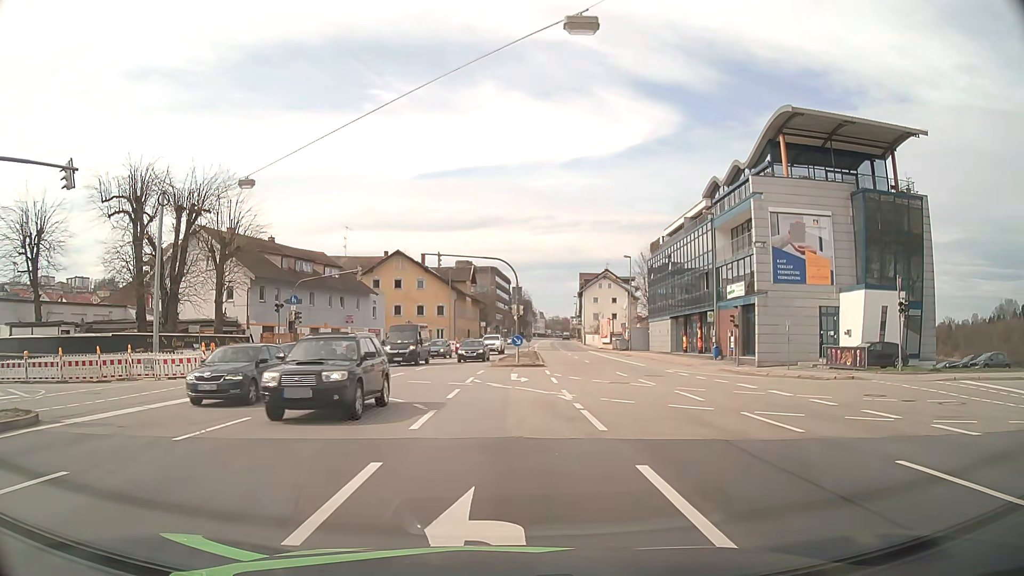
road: primary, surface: asphalt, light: Day
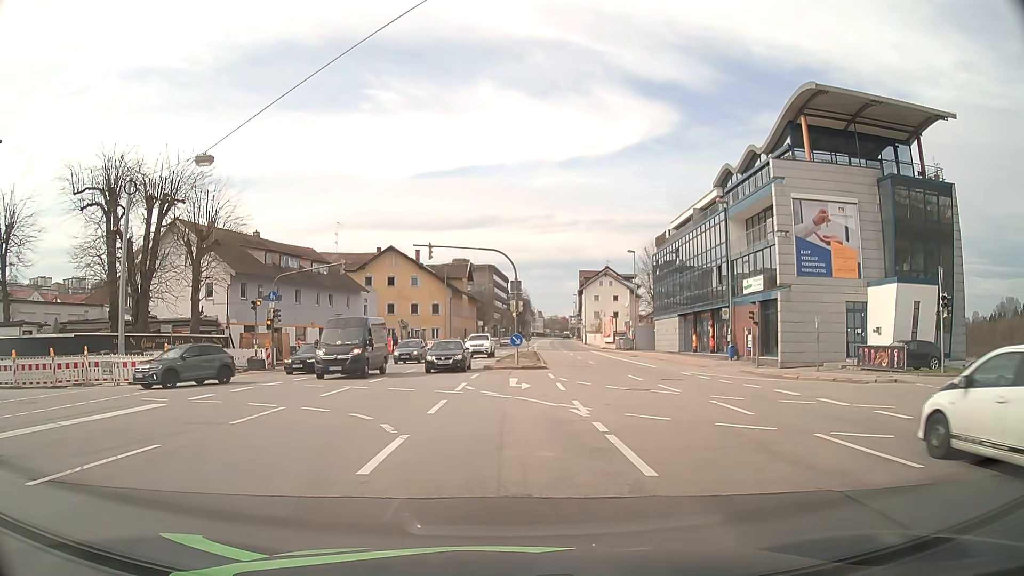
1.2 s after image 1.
(0.0, +3.6) m; 0°
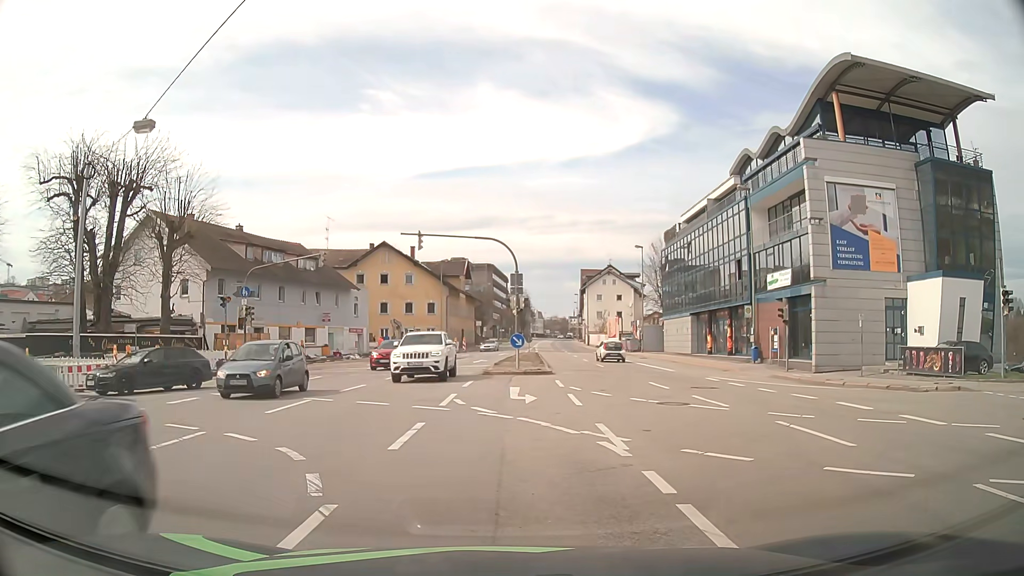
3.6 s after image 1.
(0.0, +4.1) m; -2°
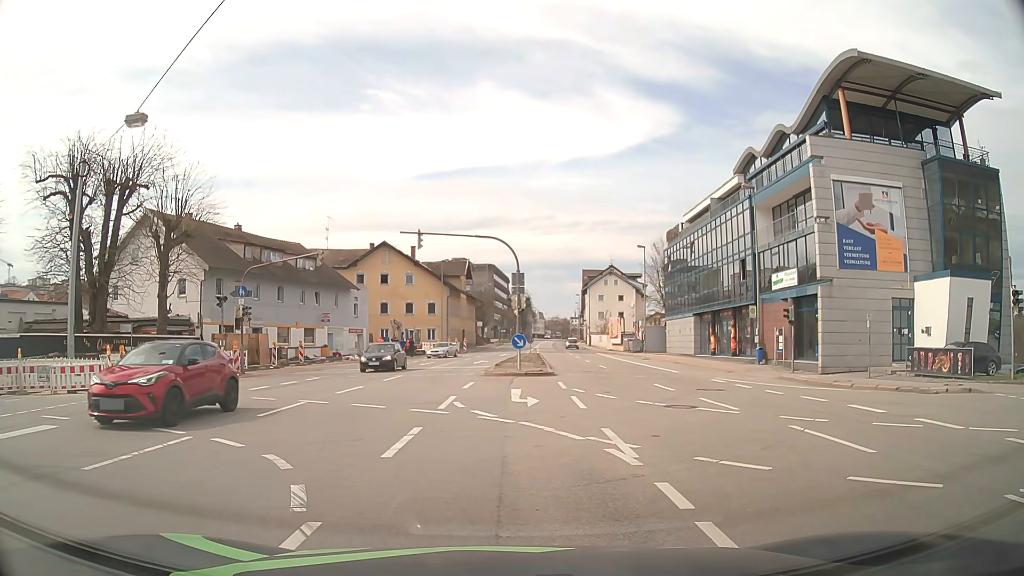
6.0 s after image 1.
(0.0, +0.6) m; 0°
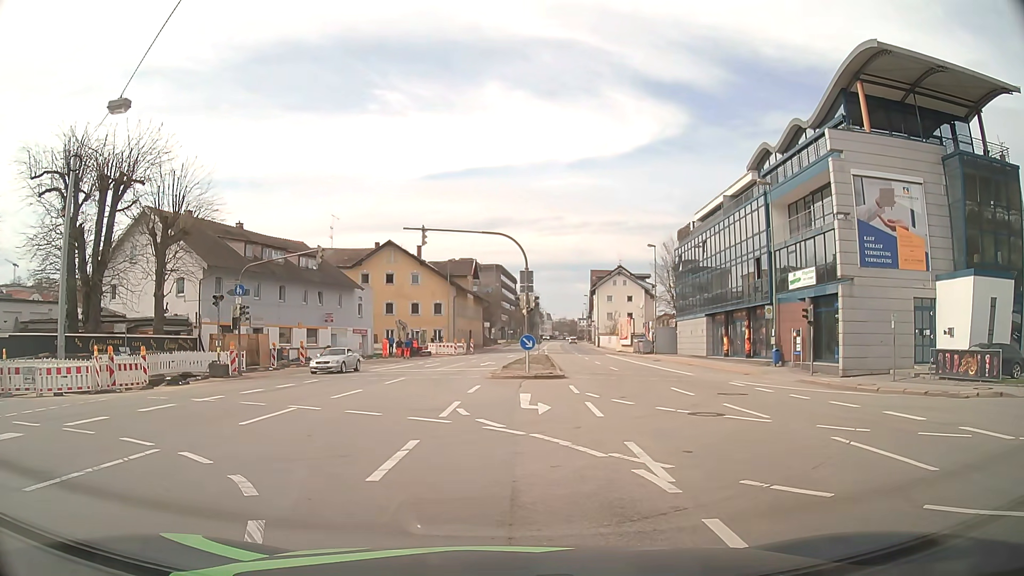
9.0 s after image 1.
(0.0, +1.4) m; 0°
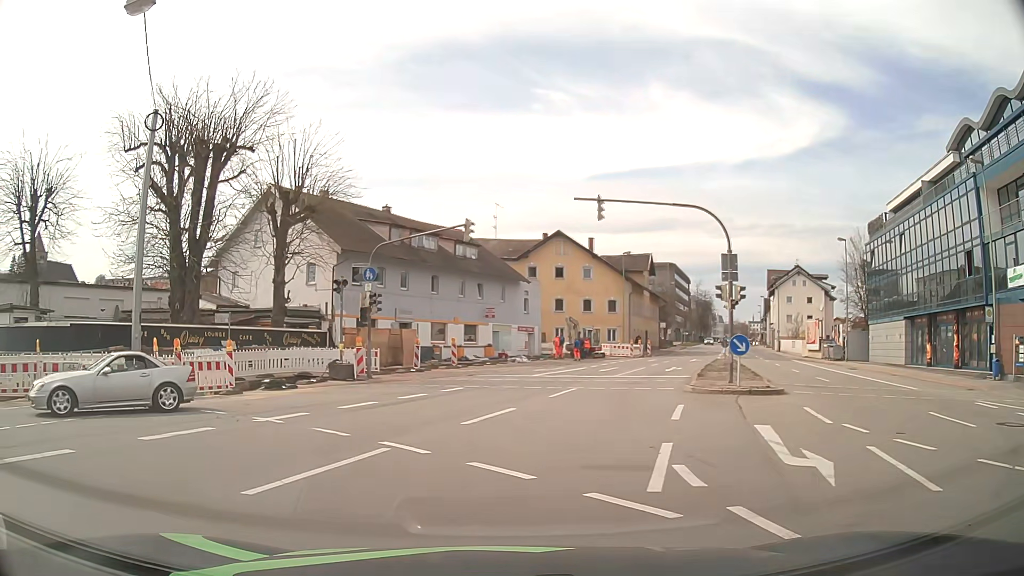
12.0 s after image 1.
(-0.4, +6.5) m; -14°
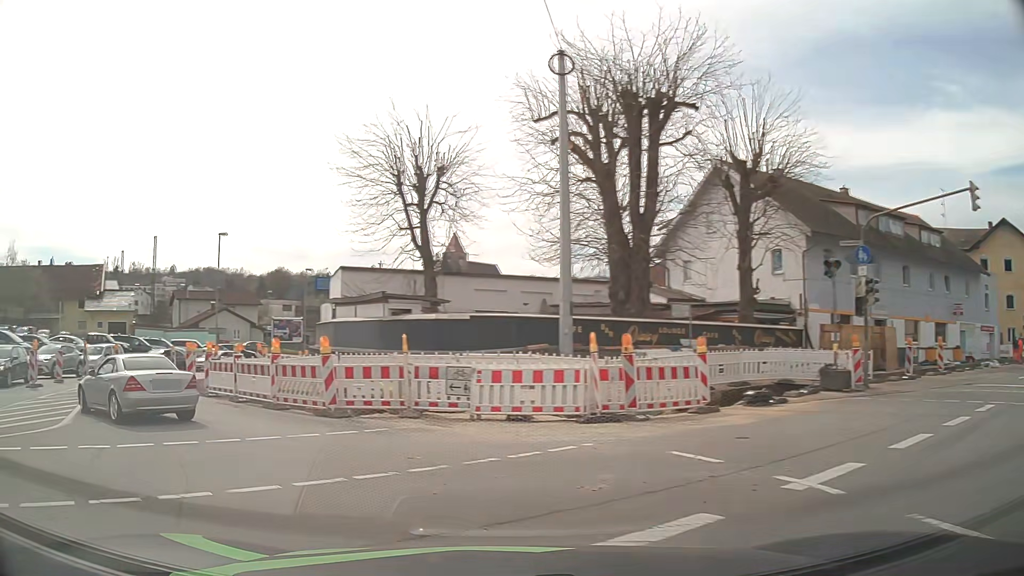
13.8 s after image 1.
(-1.8, +5.8) m; -36°
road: tertiary
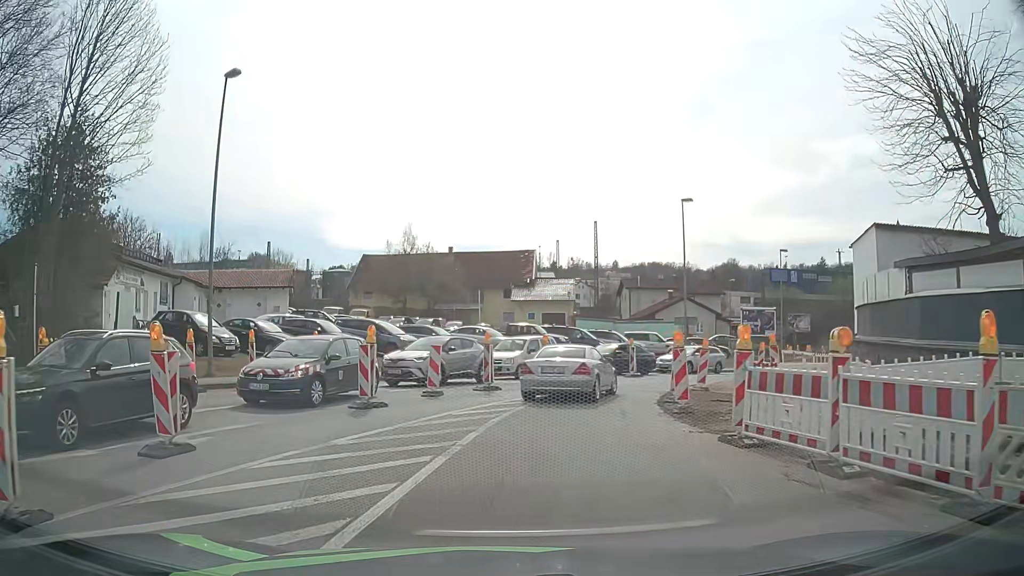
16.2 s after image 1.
(-4.8, +9.9) m; -40°
(0, +10) (+2, +20) (+7, +28) (+15, +35) (+22, +42) (+29, +49) (+34, +57) (+38, +67) (+40, +76) (+40, +86) m
